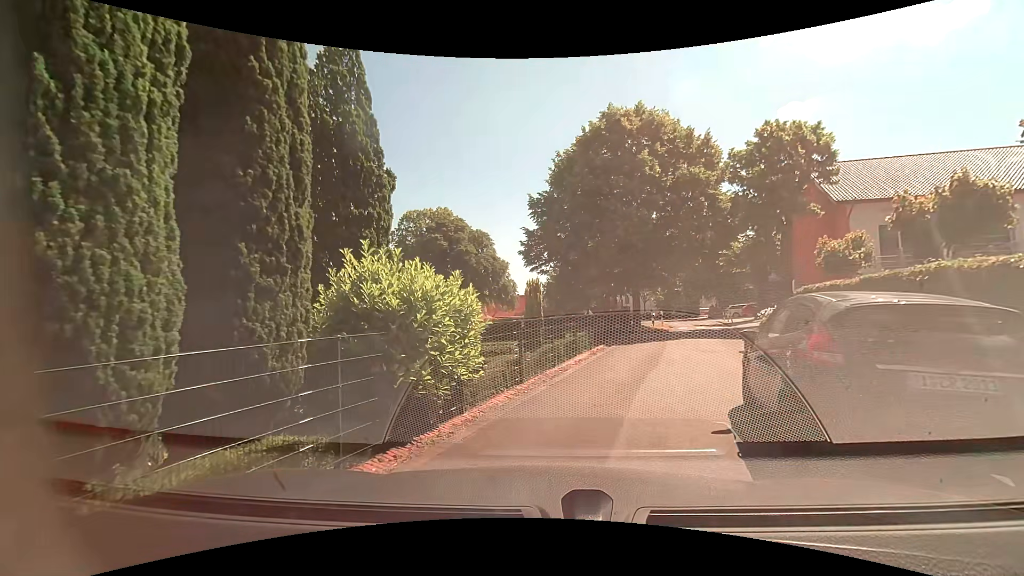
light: Day
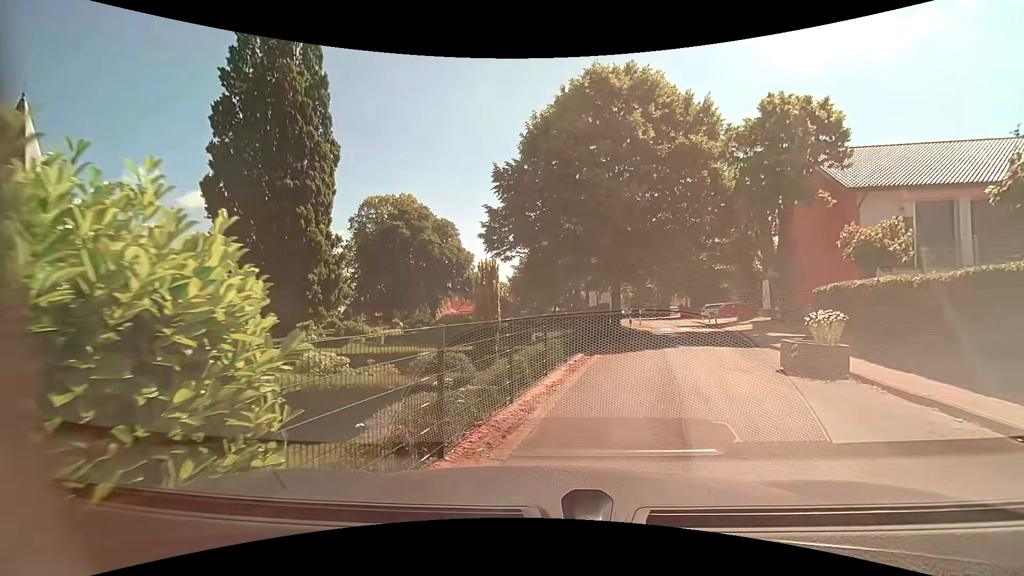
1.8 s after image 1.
(0.0, +4.7) m; +2°
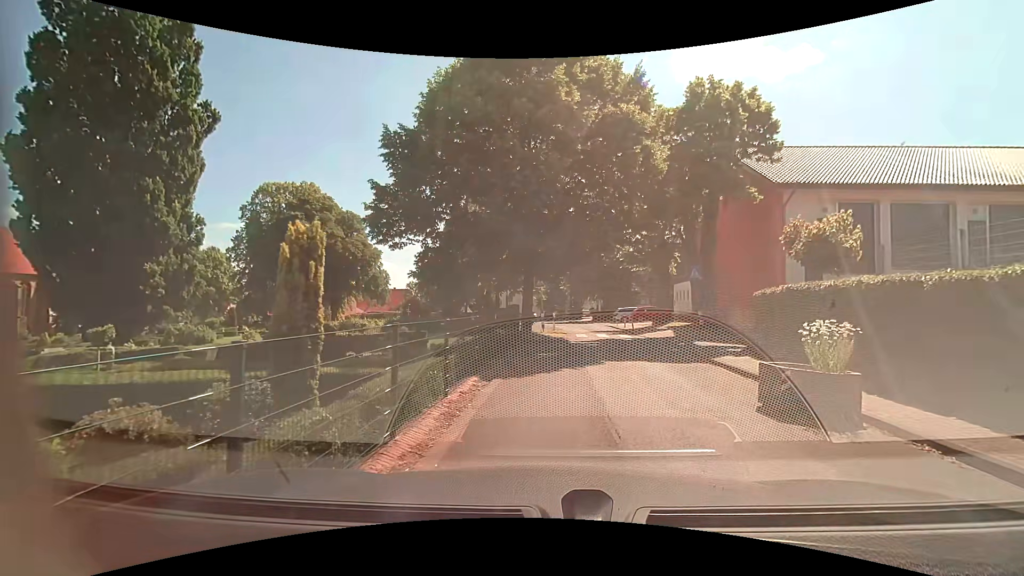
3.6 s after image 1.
(+0.3, +4.2) m; +11°
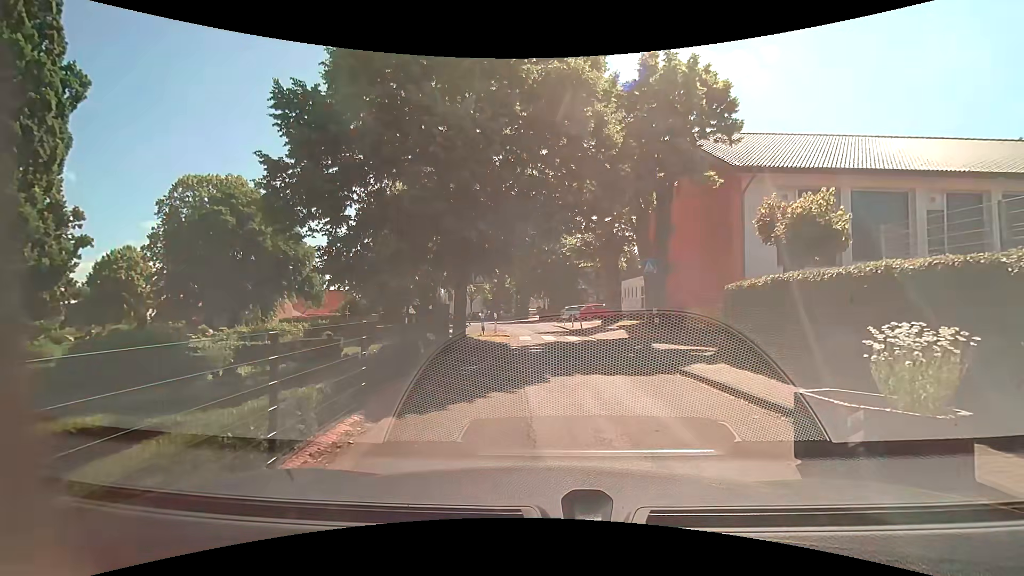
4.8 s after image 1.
(+0.2, +3.1) m; +6°
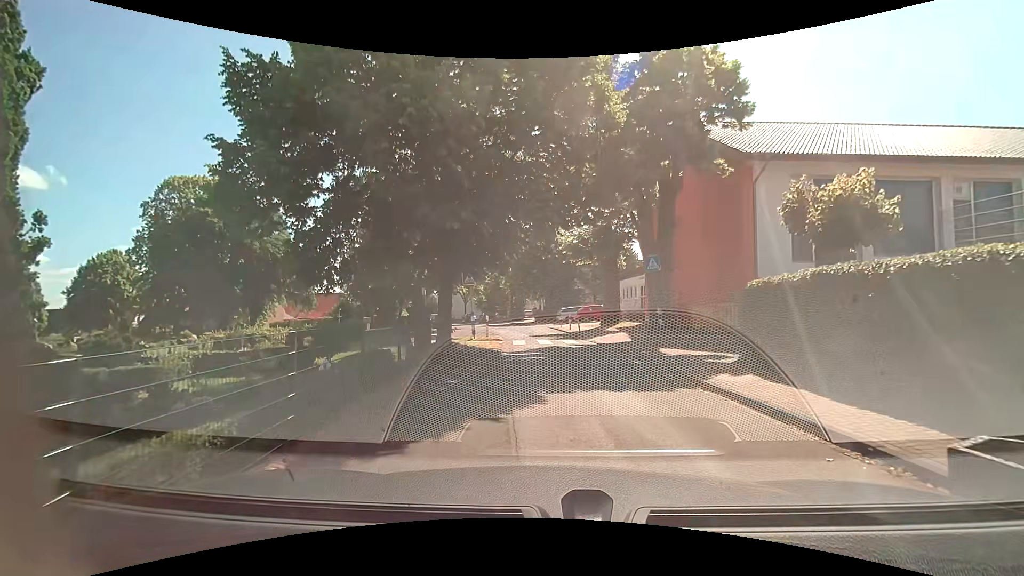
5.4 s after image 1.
(0.0, +1.8) m; 0°
